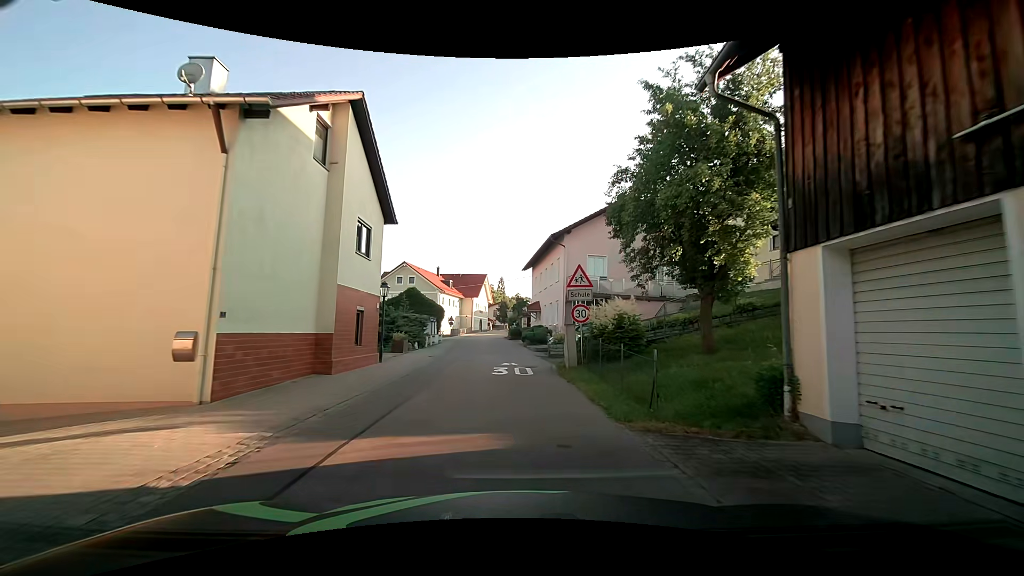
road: tertiary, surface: asphalt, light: Day
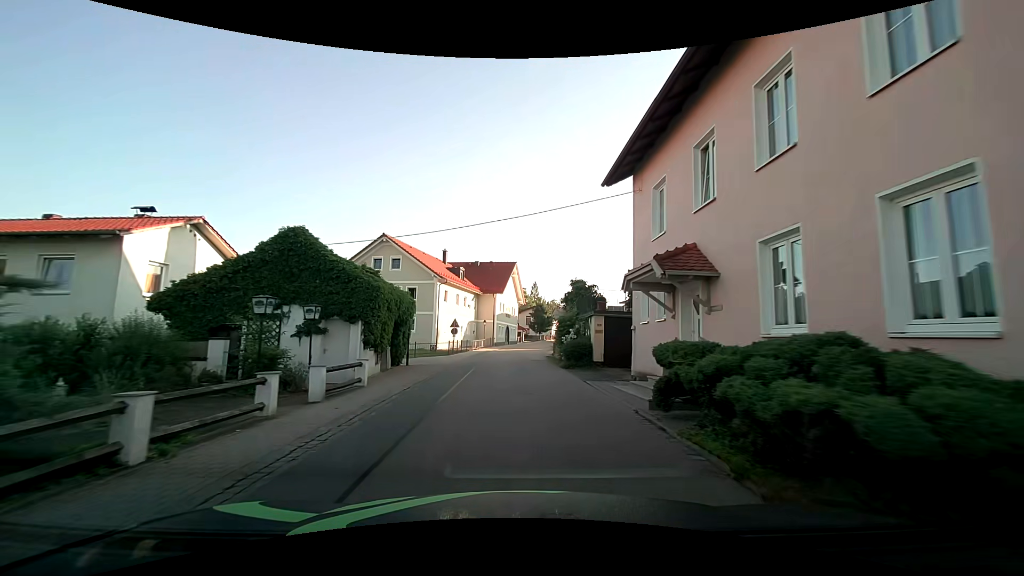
(-1.1, +28.6) m; -4°
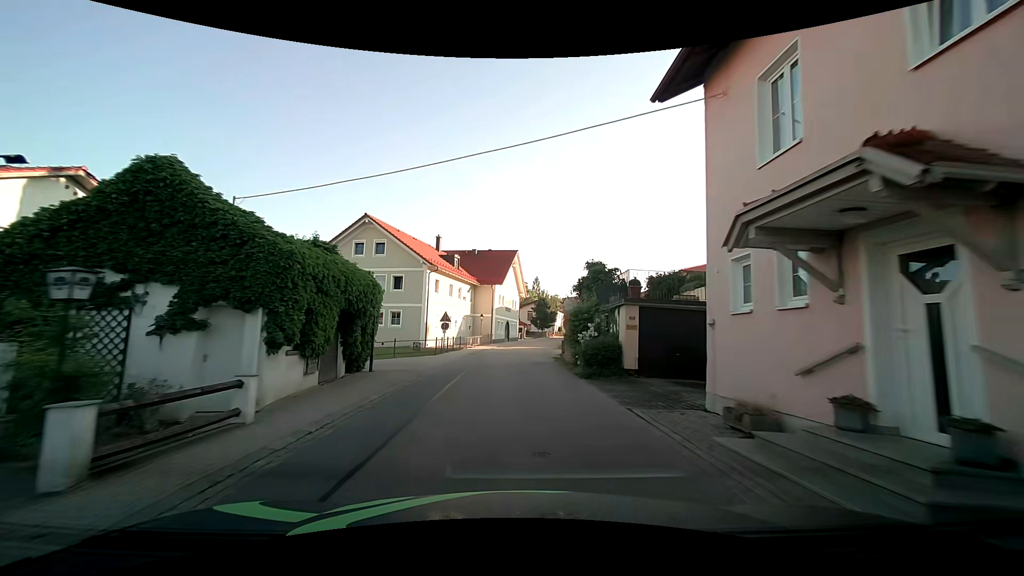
(0.0, +5.9) m; -1°
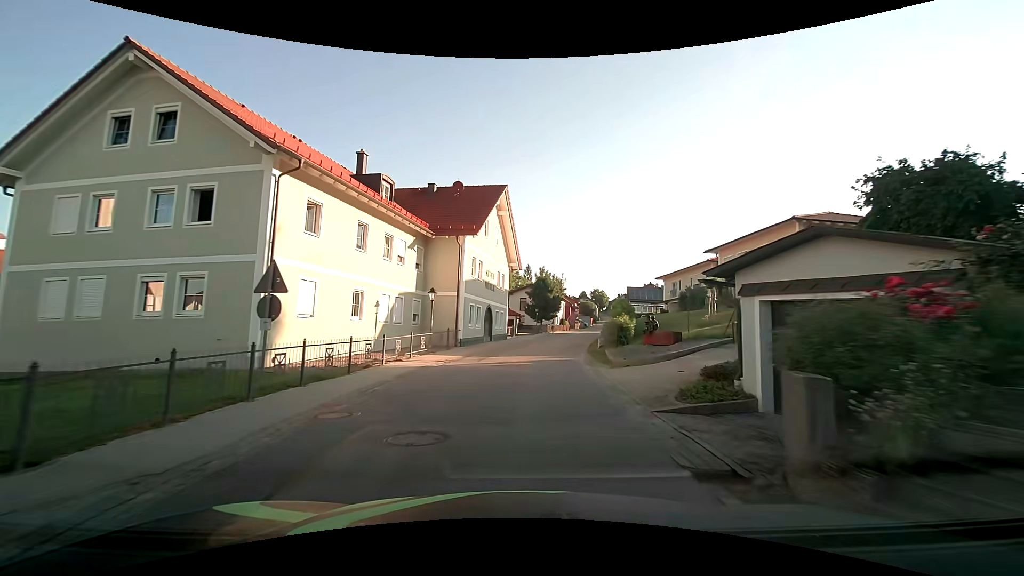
(+0.2, +24.5) m; +2°
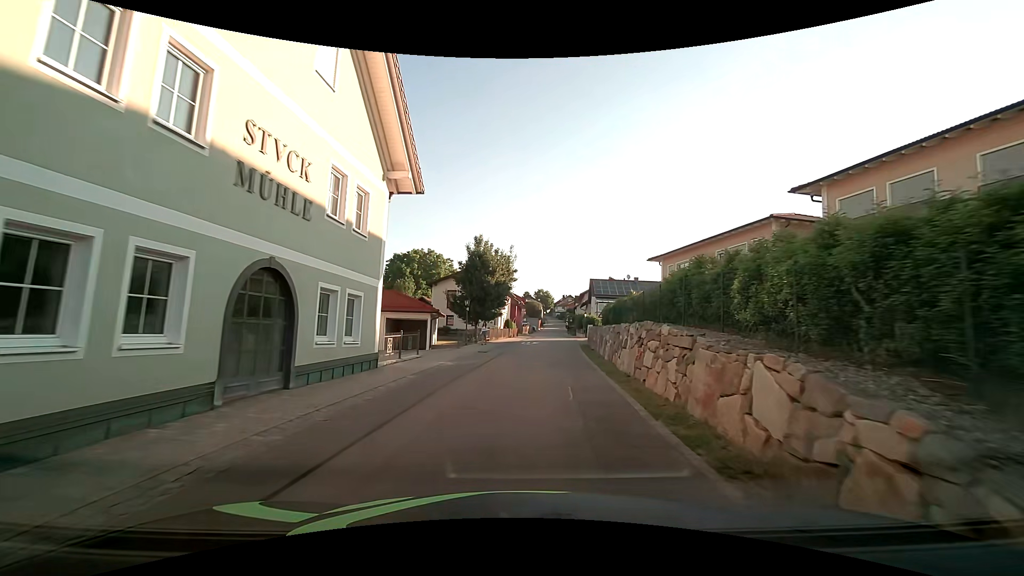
(+1.3, +23.5) m; +6°
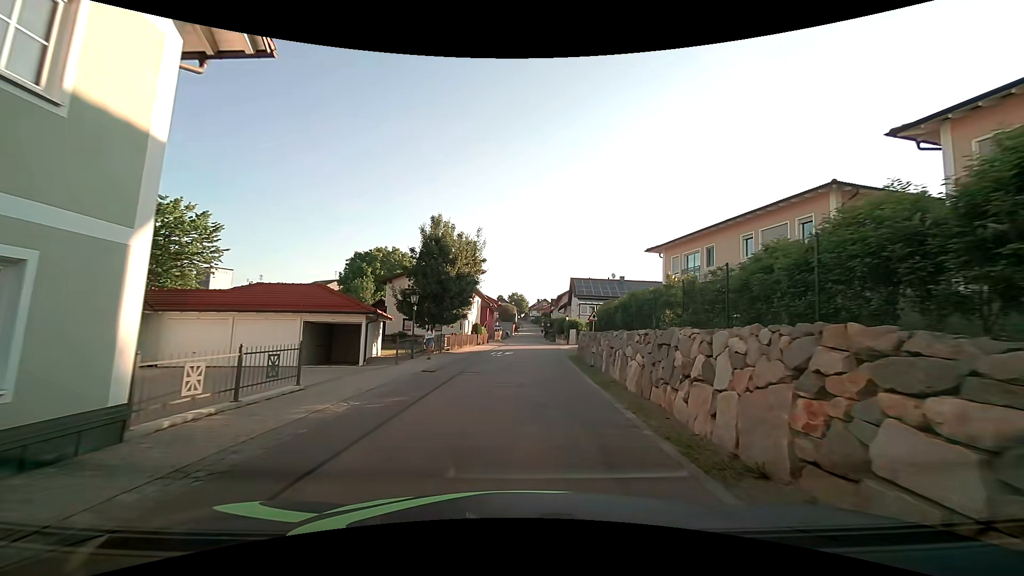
(+0.3, +8.2) m; +3°
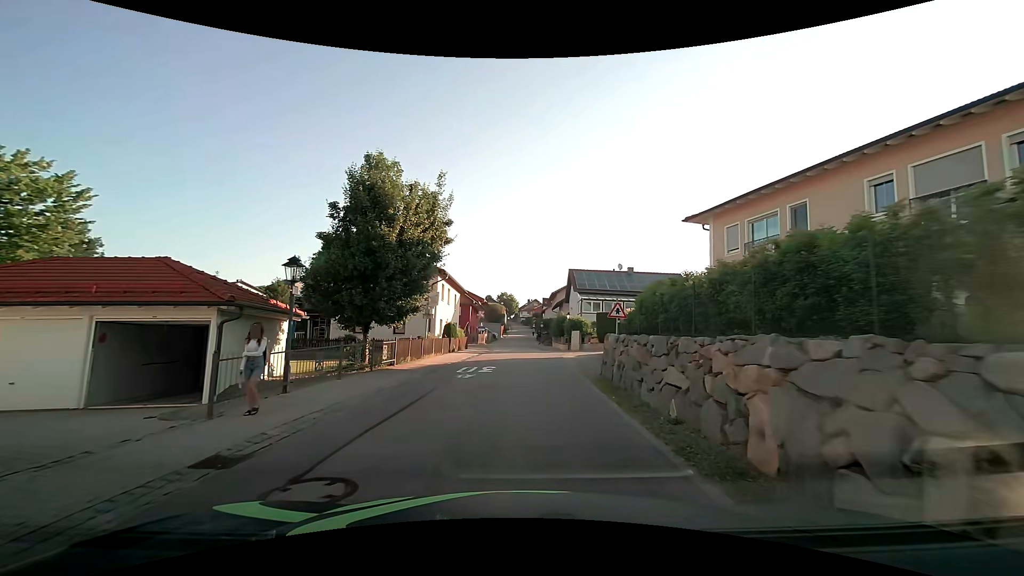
(+0.3, +10.9) m; +2°
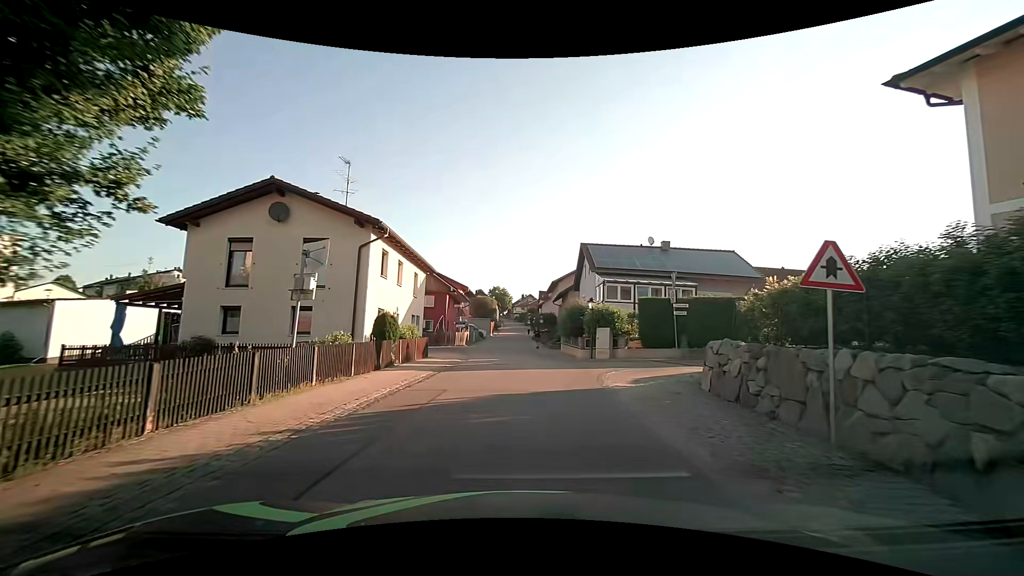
(0.0, +15.0) m; +2°
(0, +10) (0, +20) (-1, +30) (-1, +40) (-1, +50) (-1, +60) (-2, +70) (-2, +80) (-2, +90) (-2, +100) m
